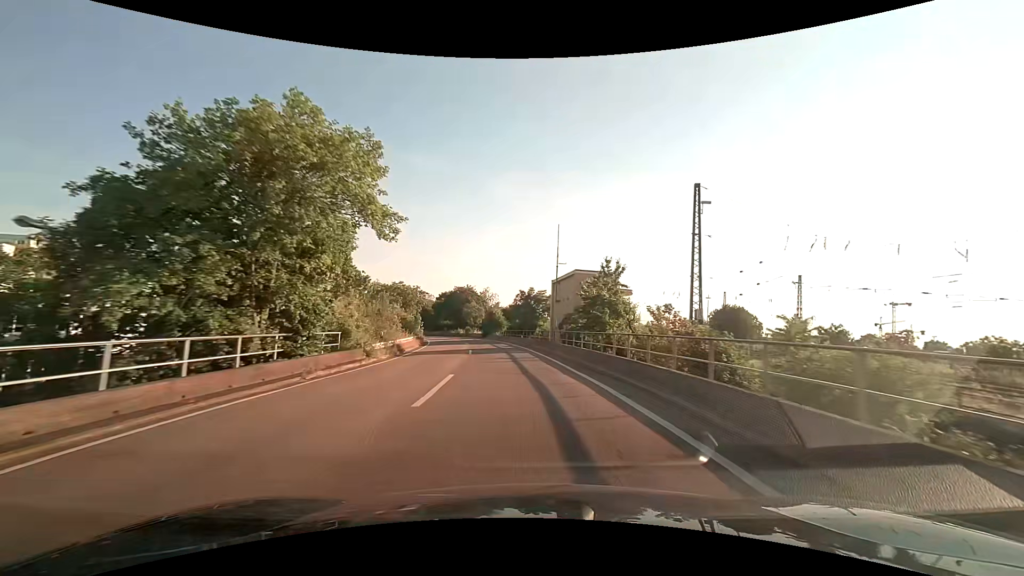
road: trunk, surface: asphalt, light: Day
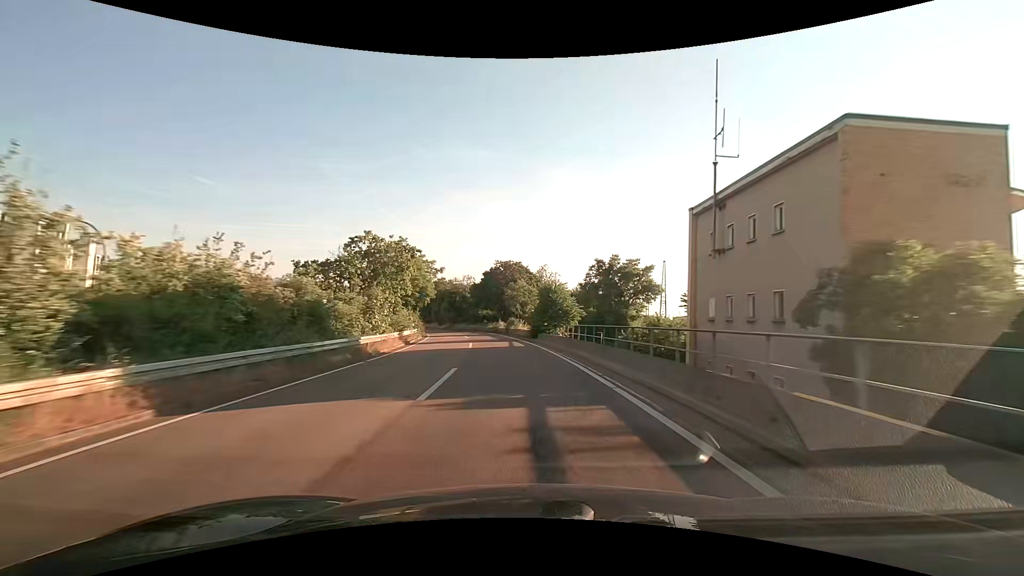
(-2.2, +36.0) m; -7°
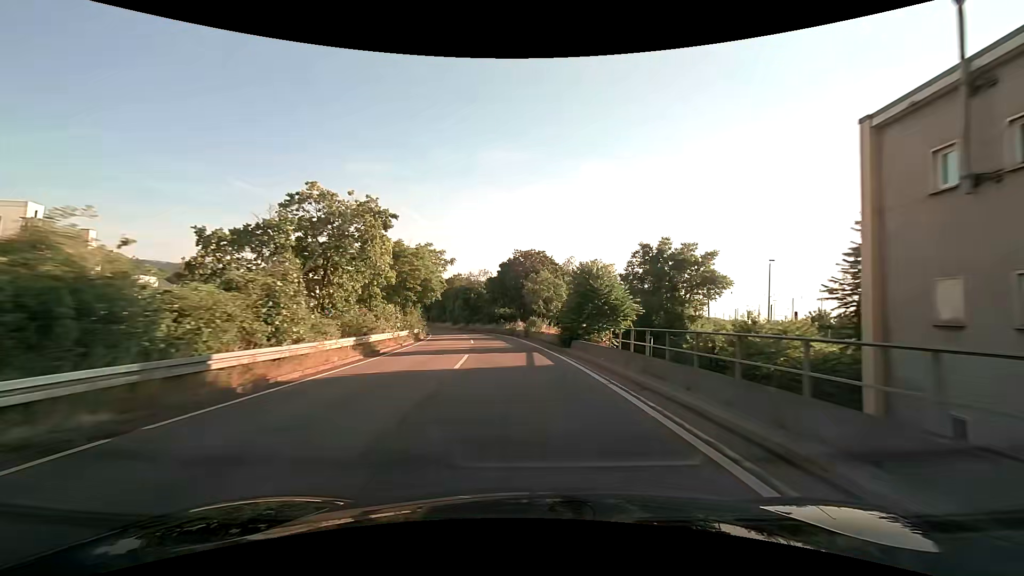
(-0.3, +12.0) m; -2°
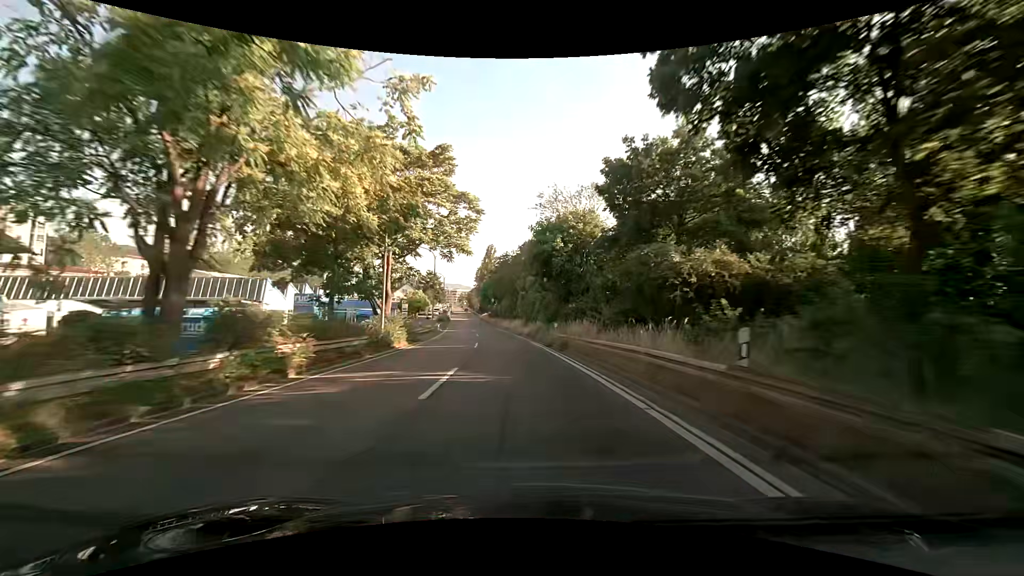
(-6.1, +60.0) m; -12°
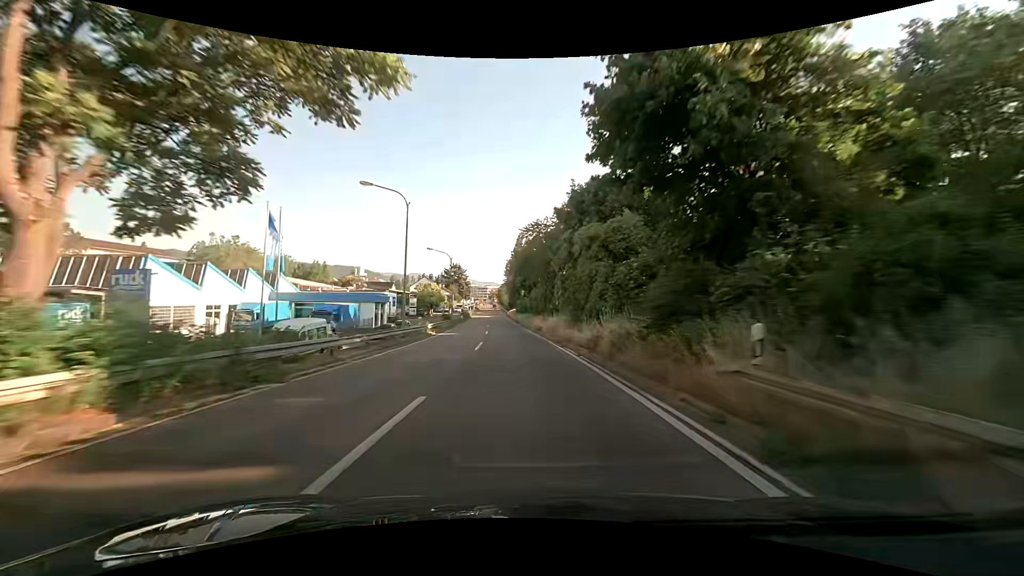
(-0.7, +24.1) m; -3°
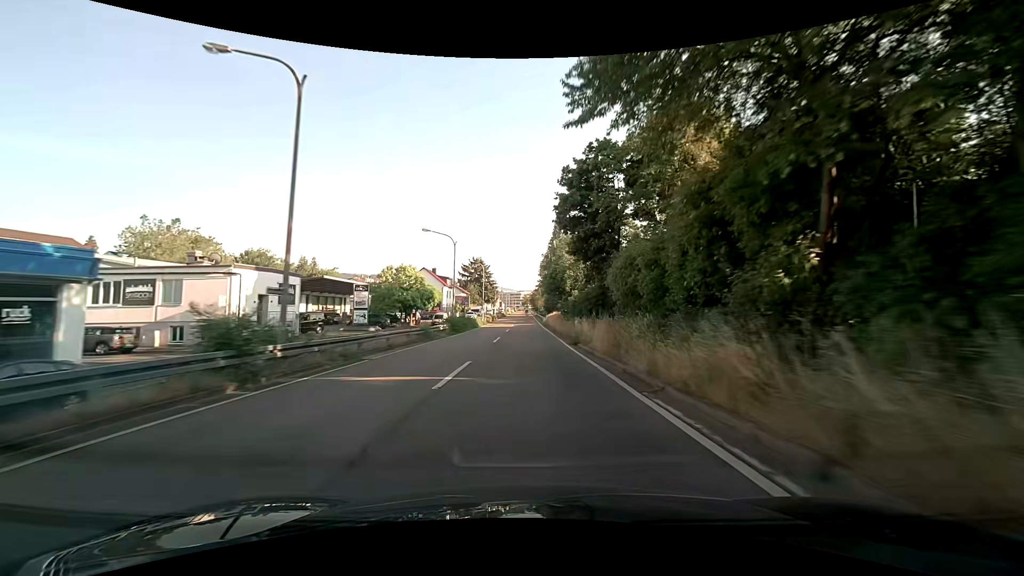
(-2.1, +47.1) m; -4°
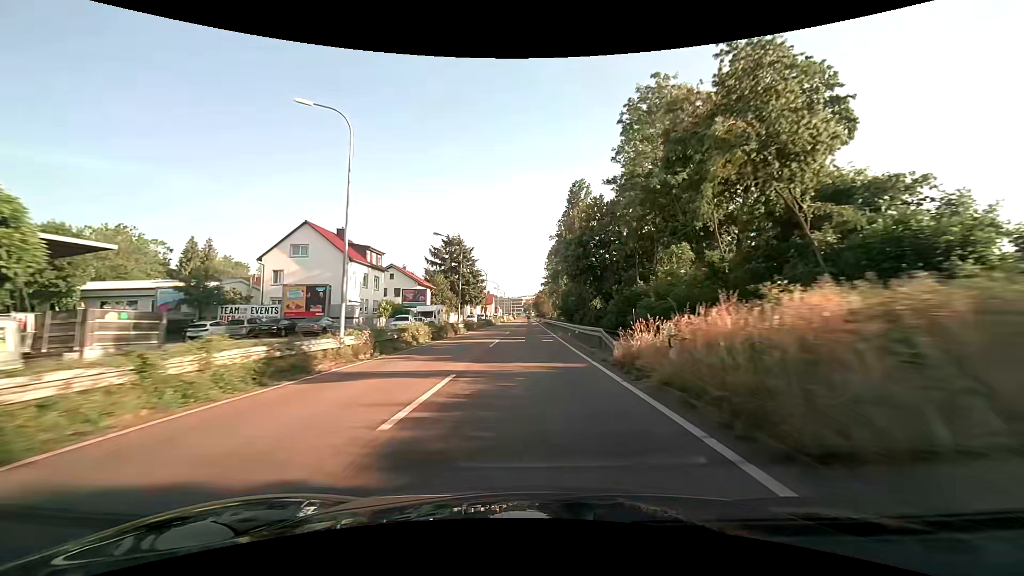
(-0.3, +57.4) m; 0°
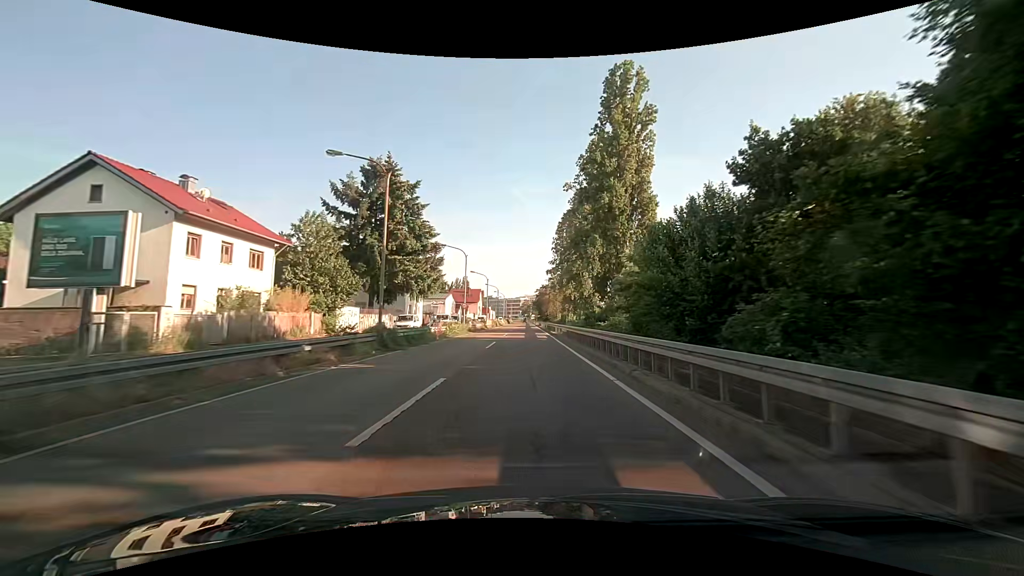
(0.0, +54.6) m; 0°
(0, +10) (0, +20) (0, +30) (0, +40) (0, +50) (0, +60) (0, +70) (0, +80) (0, +90) (0, +100) m
